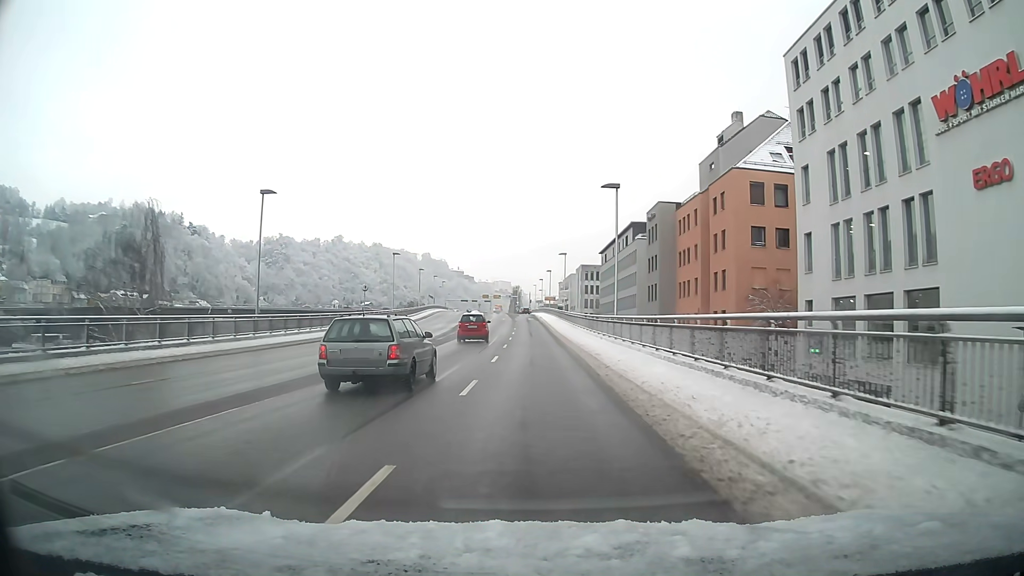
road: primary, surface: asphalt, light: Day
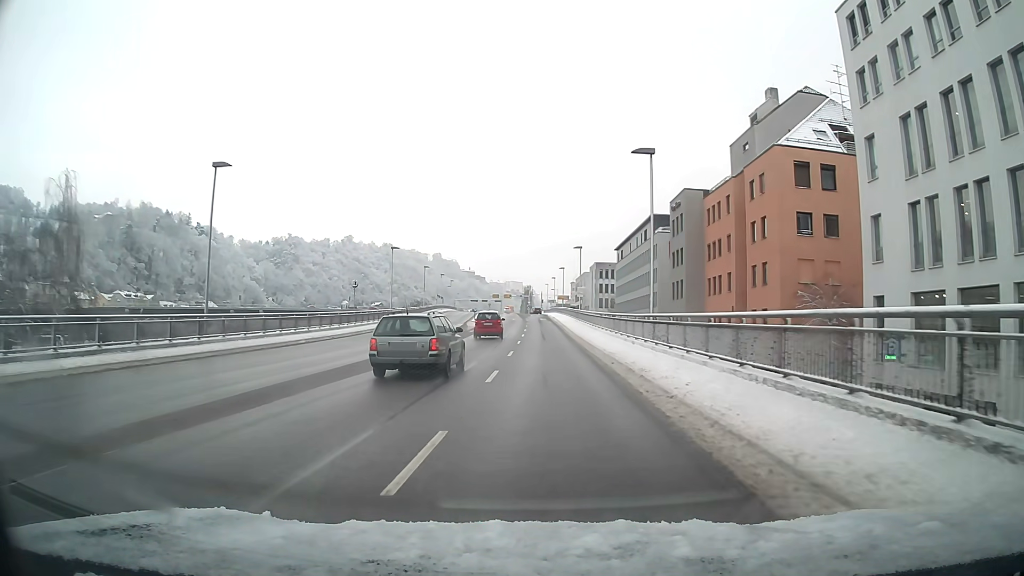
(-0.1, +7.1) m; -1°
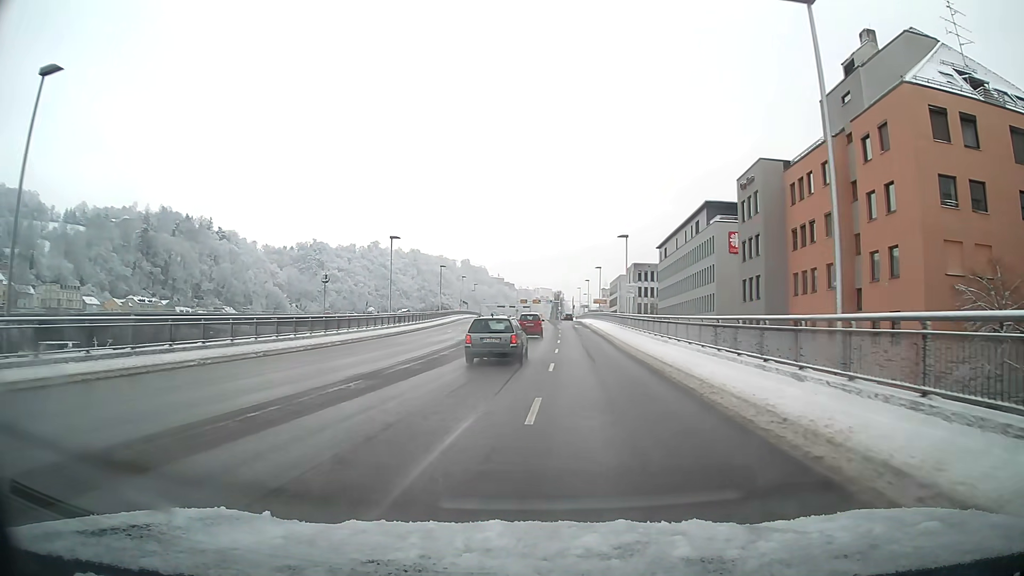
(-0.3, +14.4) m; -2°
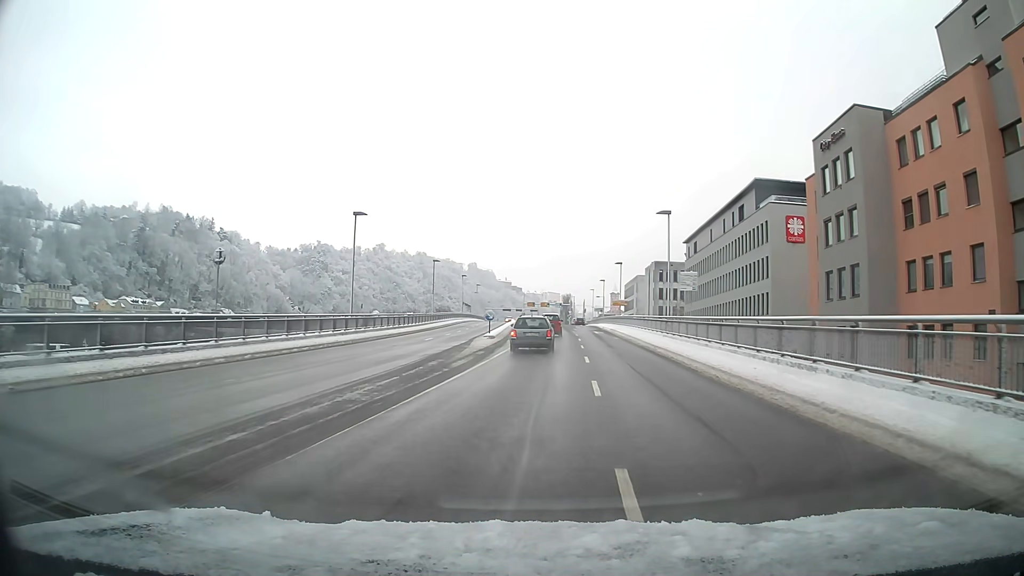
(0.0, +14.7) m; 0°
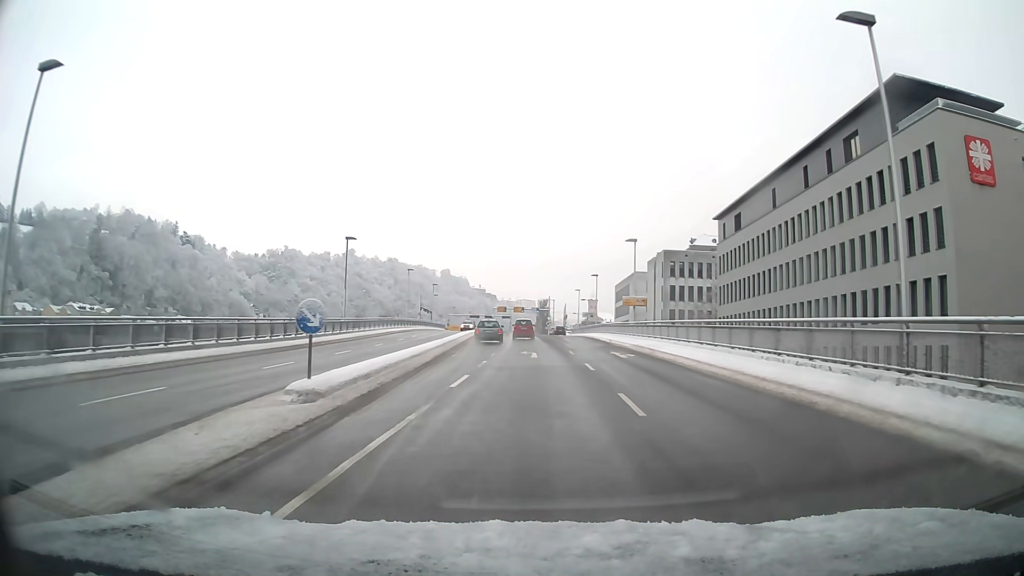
(+0.6, +29.7) m; +2°
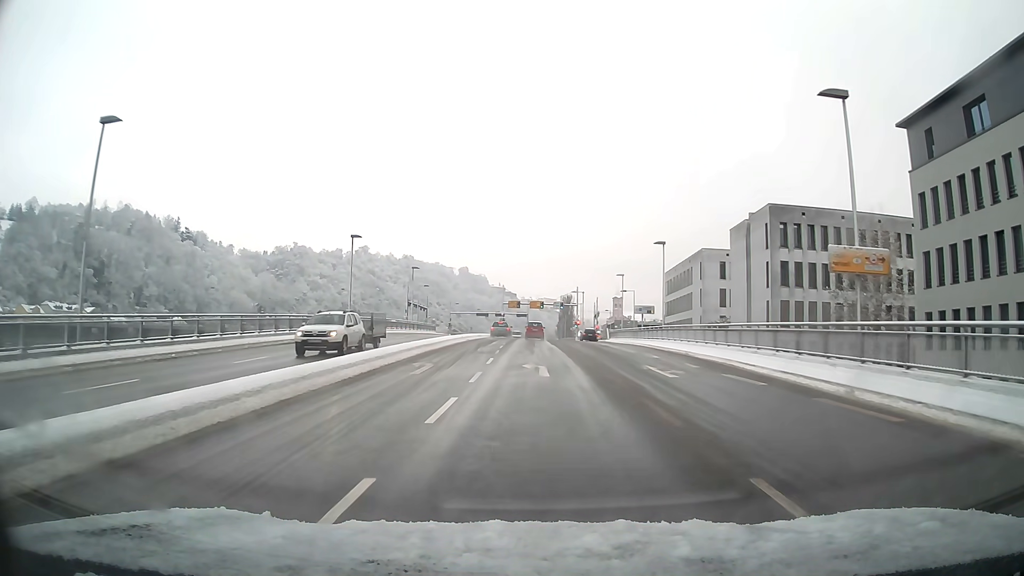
(-0.4, +35.6) m; -3°
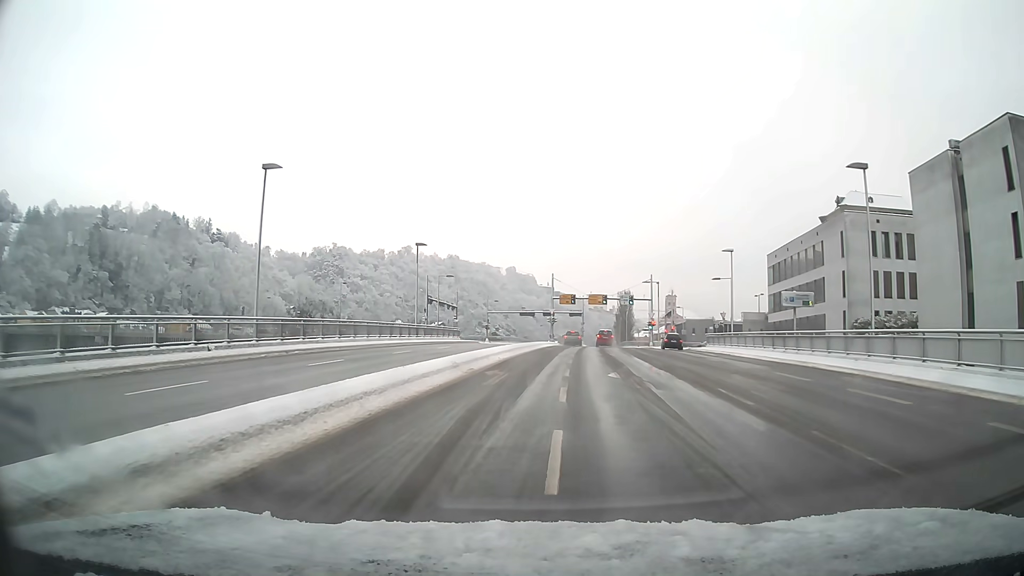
(-1.0, +27.0) m; -3°
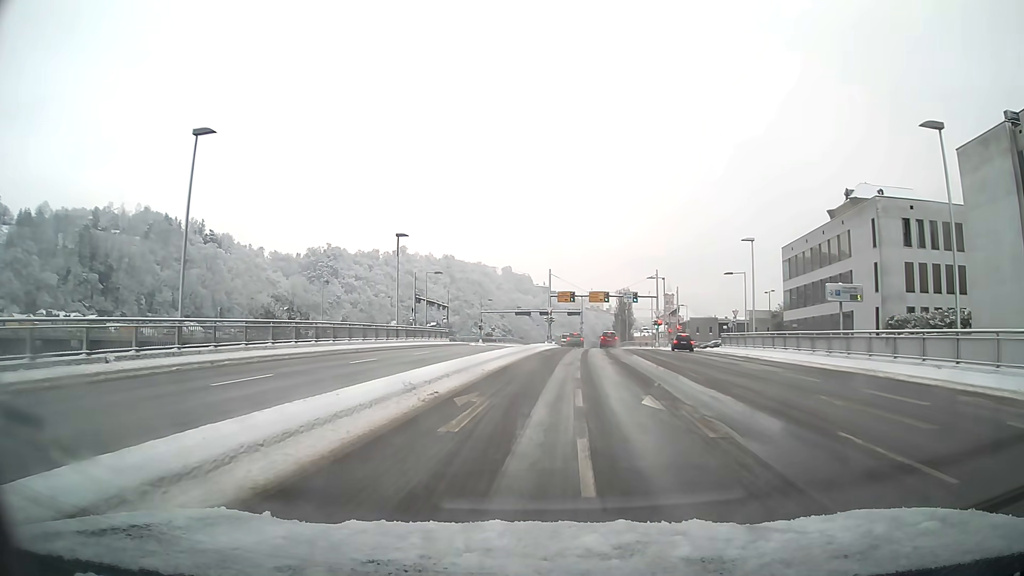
(0.0, +6.2) m; 0°
(0, +10) (0, +20) (+1, +30) (+2, +40) (+2, +50) (+3, +60) (+4, +70) (+4, +80) (+1, +89) (-5, +97) m
